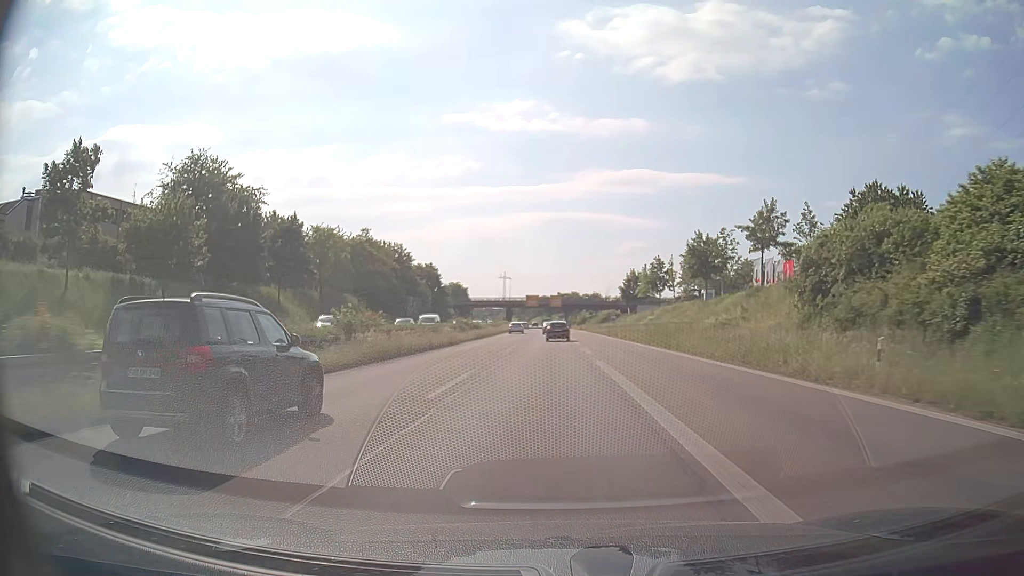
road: trunk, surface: asphalt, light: Day
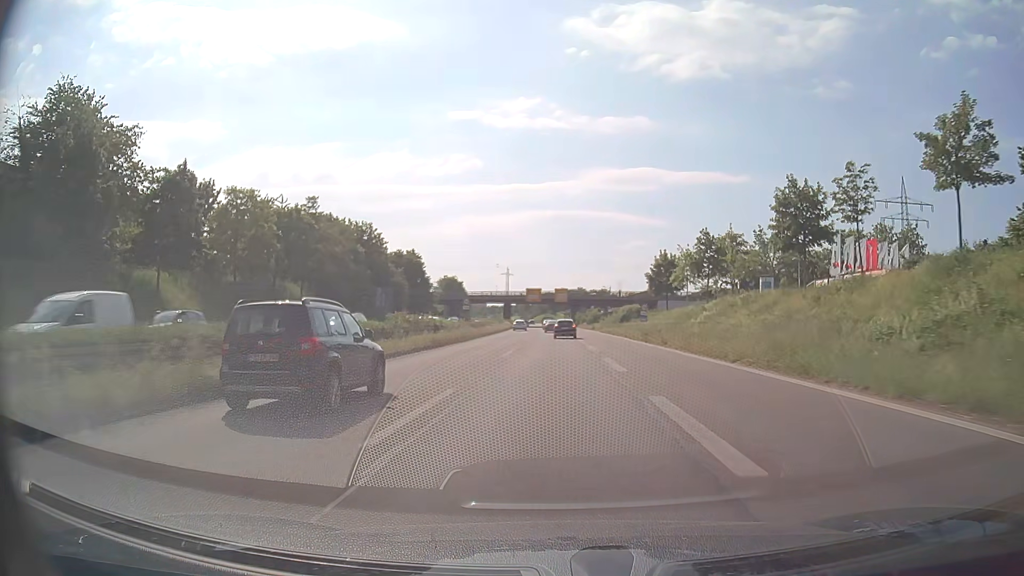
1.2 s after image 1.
(0.0, +23.0) m; 0°
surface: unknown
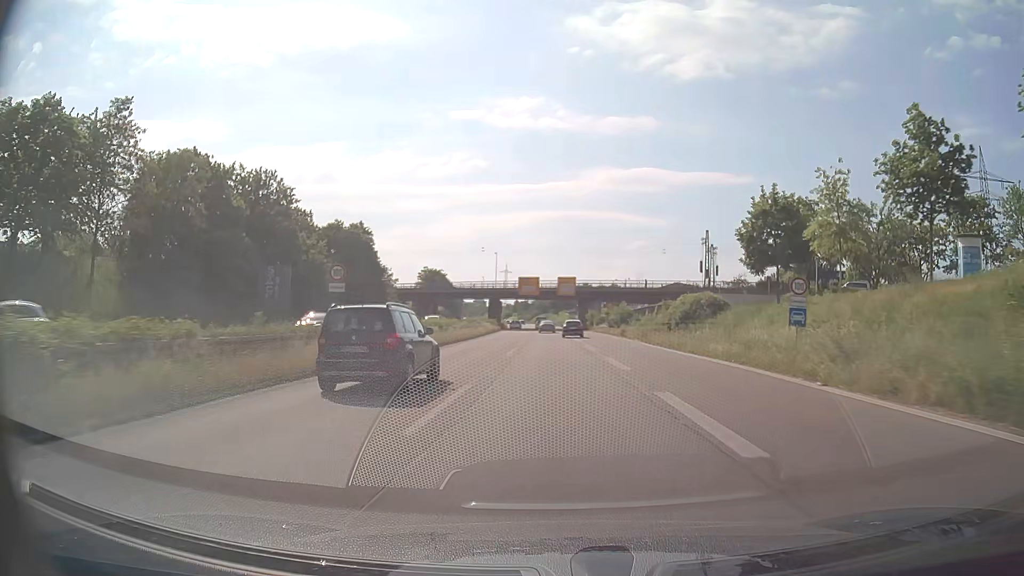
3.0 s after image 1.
(-0.2, +35.5) m; 0°
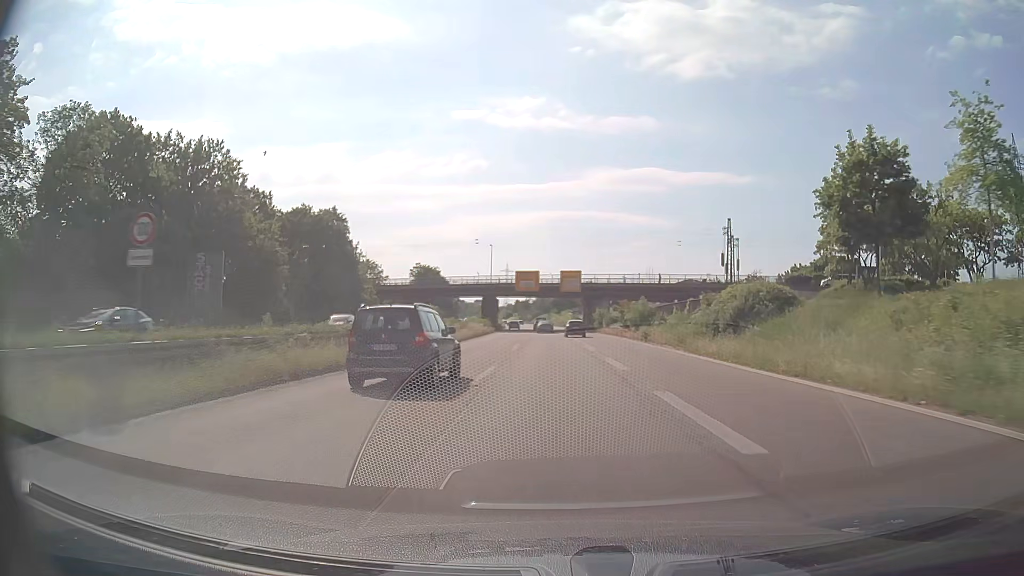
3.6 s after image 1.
(0.0, +12.0) m; 0°
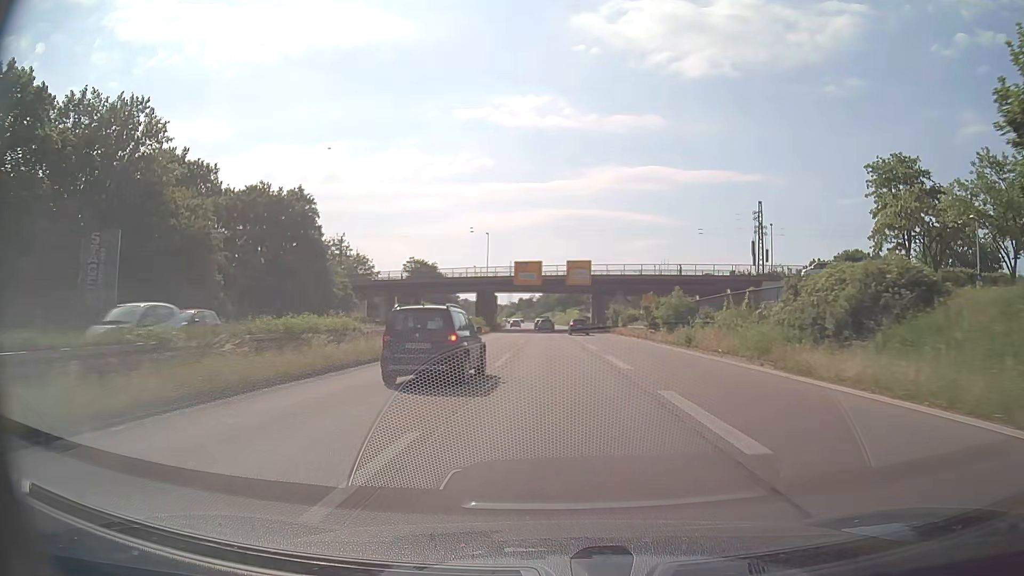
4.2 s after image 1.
(-0.1, +12.0) m; -1°
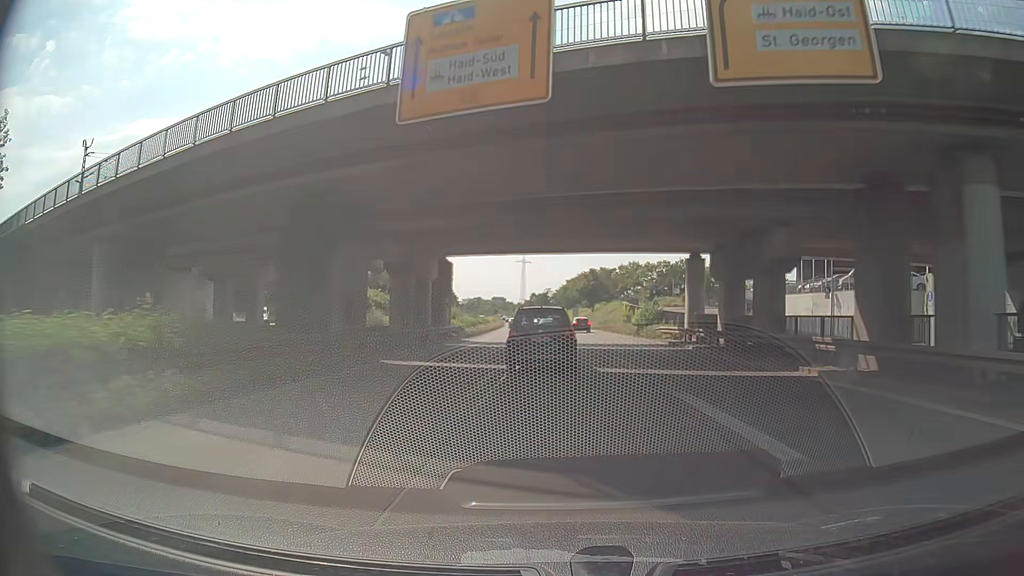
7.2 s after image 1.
(-0.8, +60.4) m; -1°
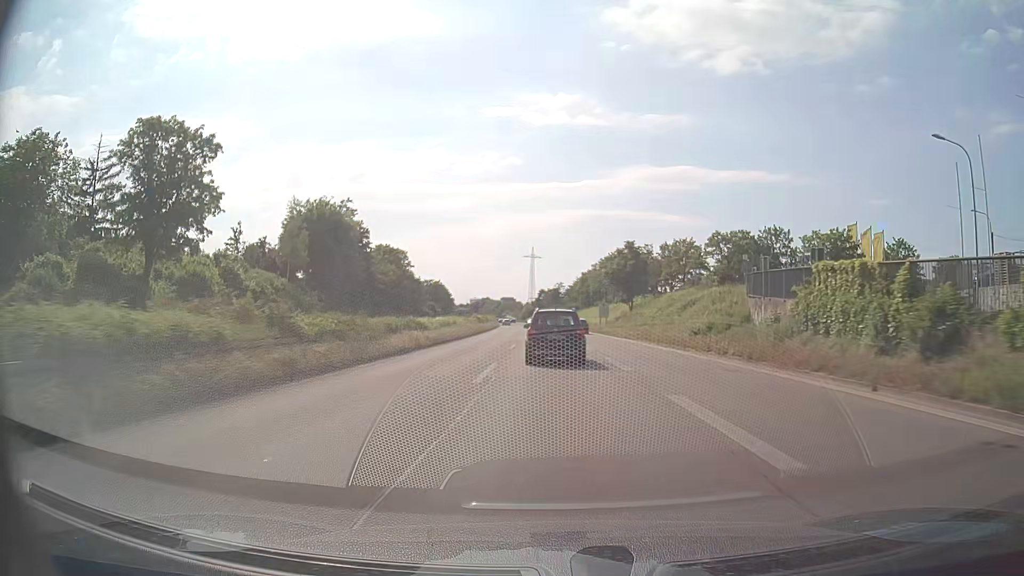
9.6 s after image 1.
(0.0, +48.4) m; -1°
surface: asphalt
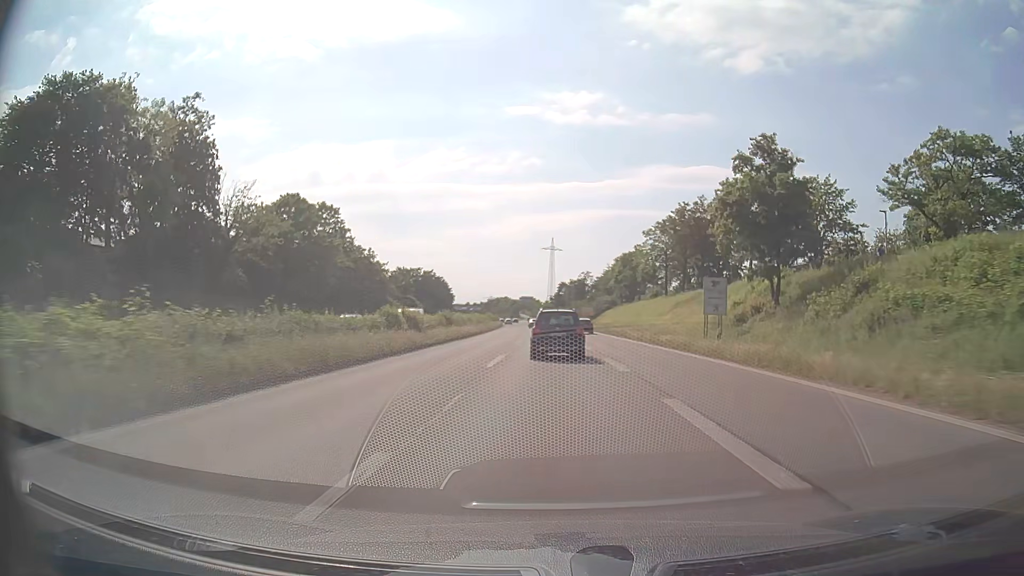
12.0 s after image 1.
(-0.4, +48.9) m; -1°
